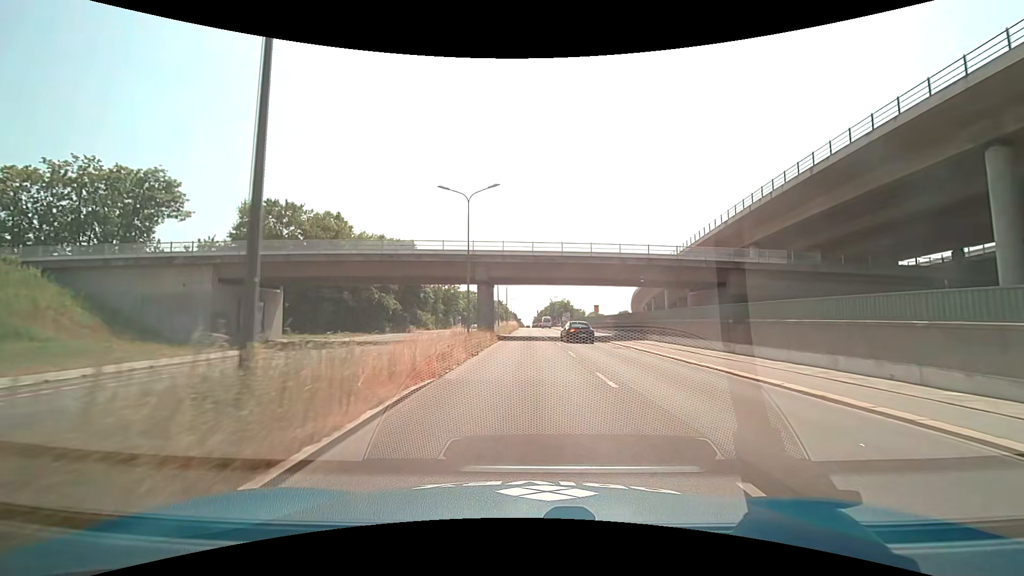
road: secondary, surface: asphalt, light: Day
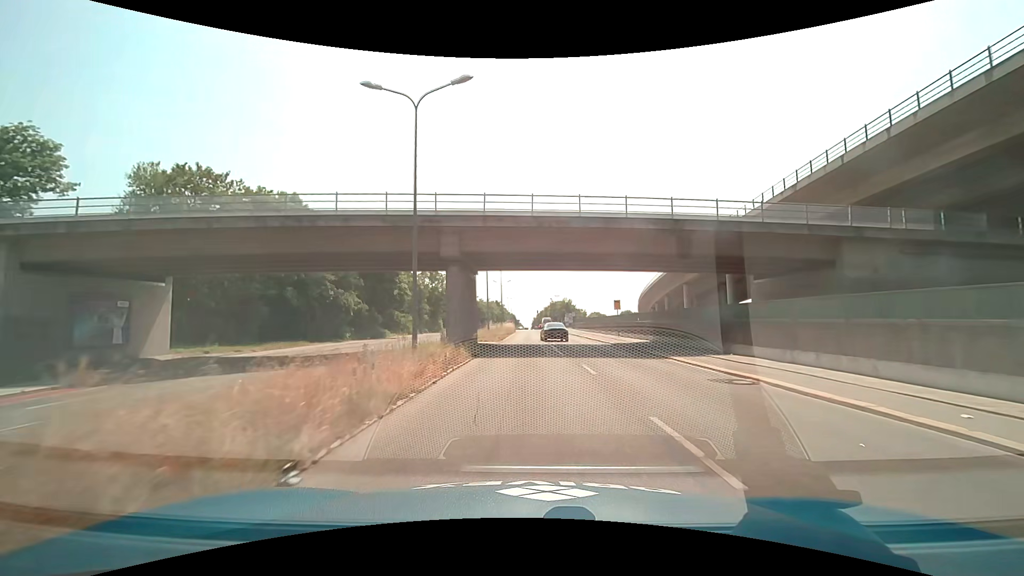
(-0.1, +15.0) m; 0°
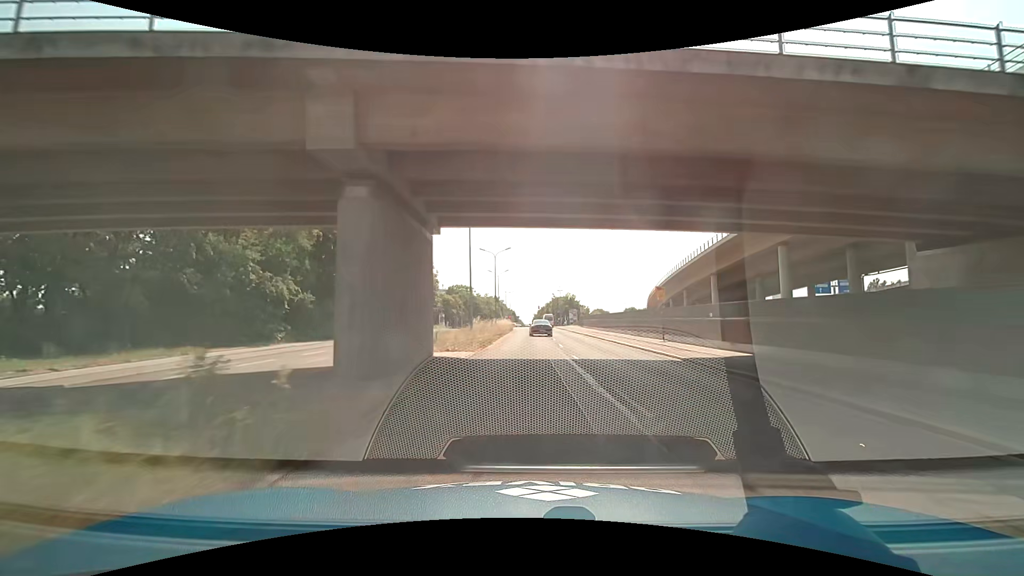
(0.0, +15.1) m; 0°
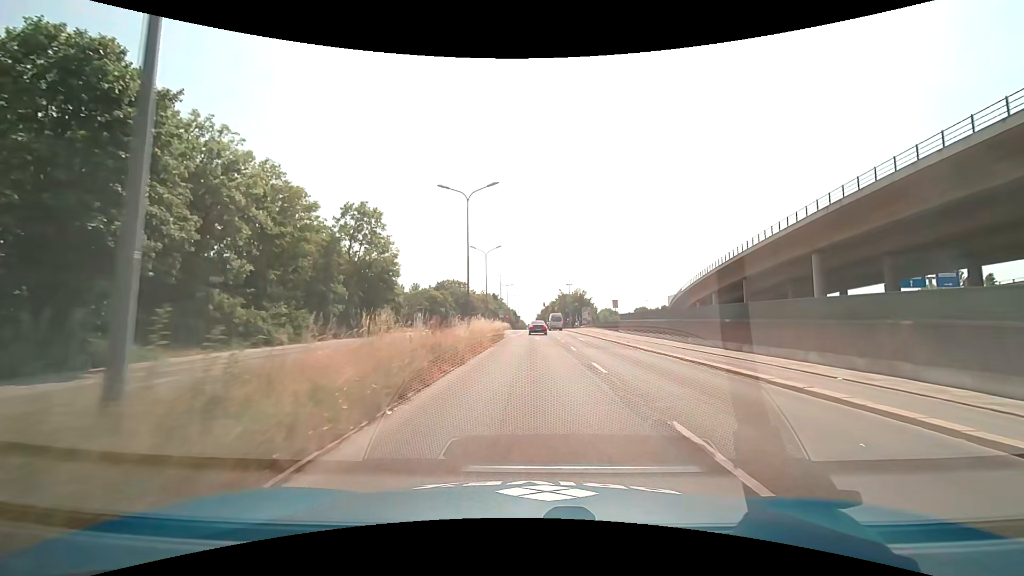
(0.0, +30.4) m; 0°
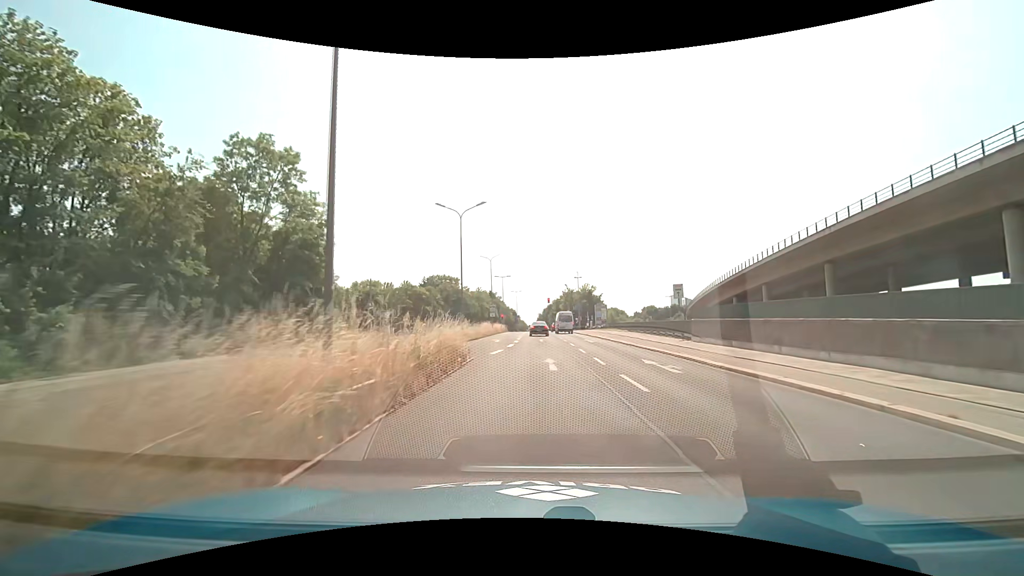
(-0.1, +22.8) m; 0°
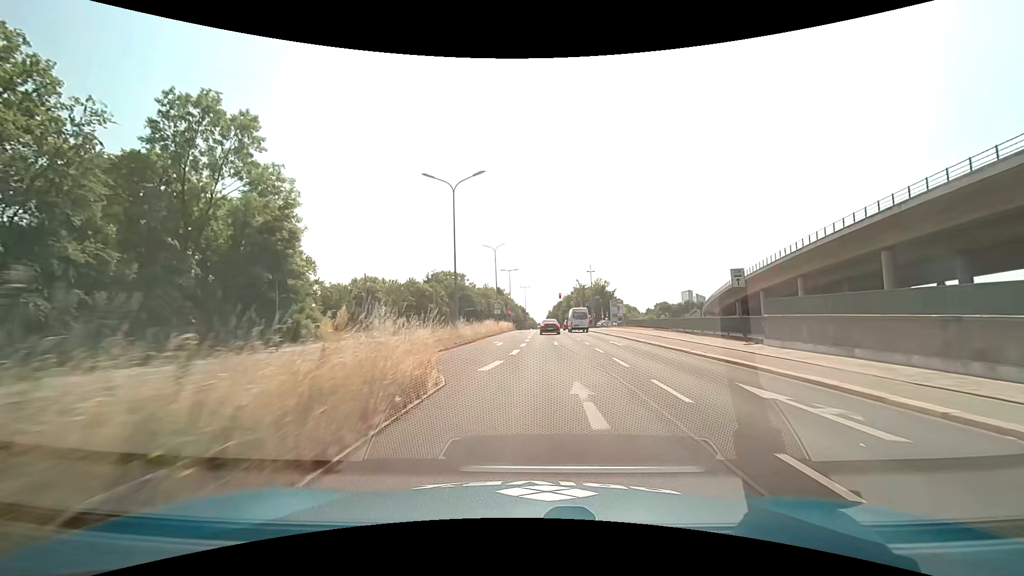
(-0.1, +7.6) m; -1°
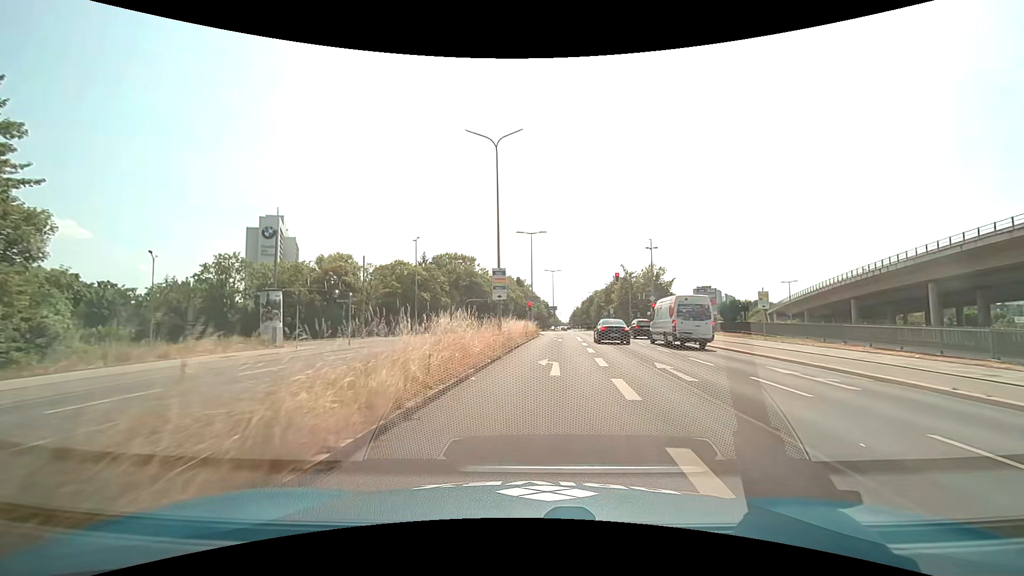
(-1.2, +34.0) m; -2°
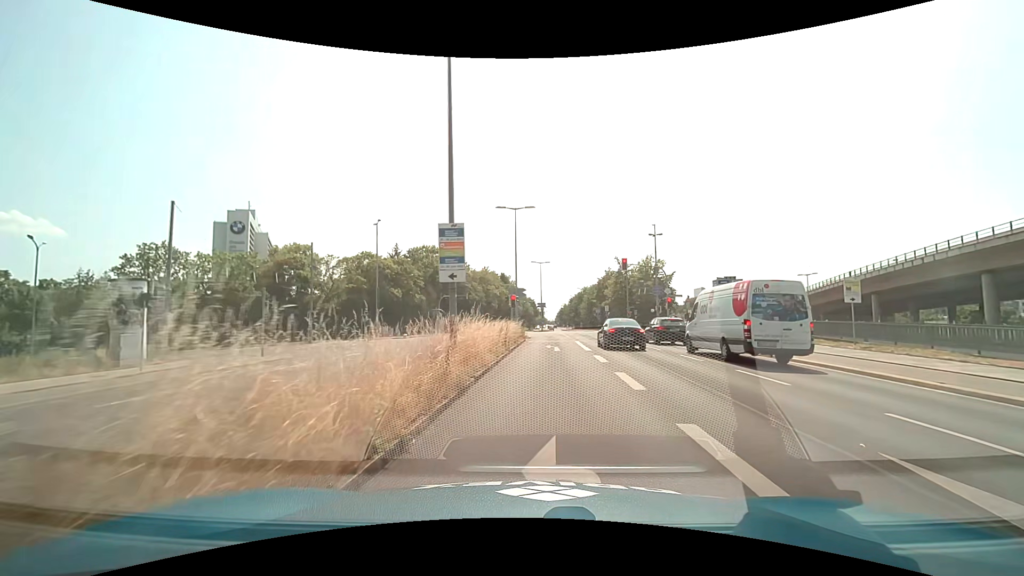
(+0.1, +10.6) m; +1°
